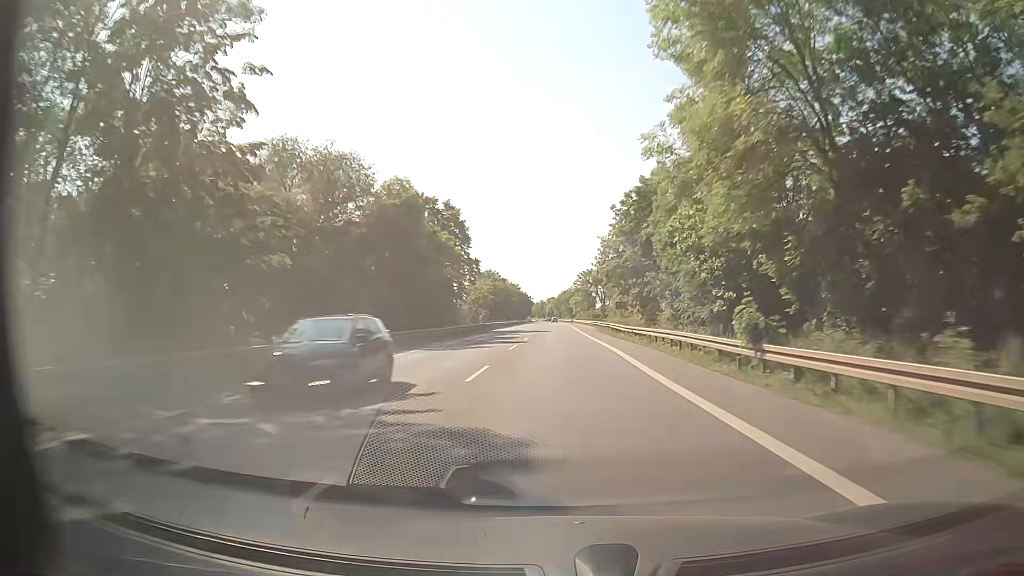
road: secondary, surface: asphalt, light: Day
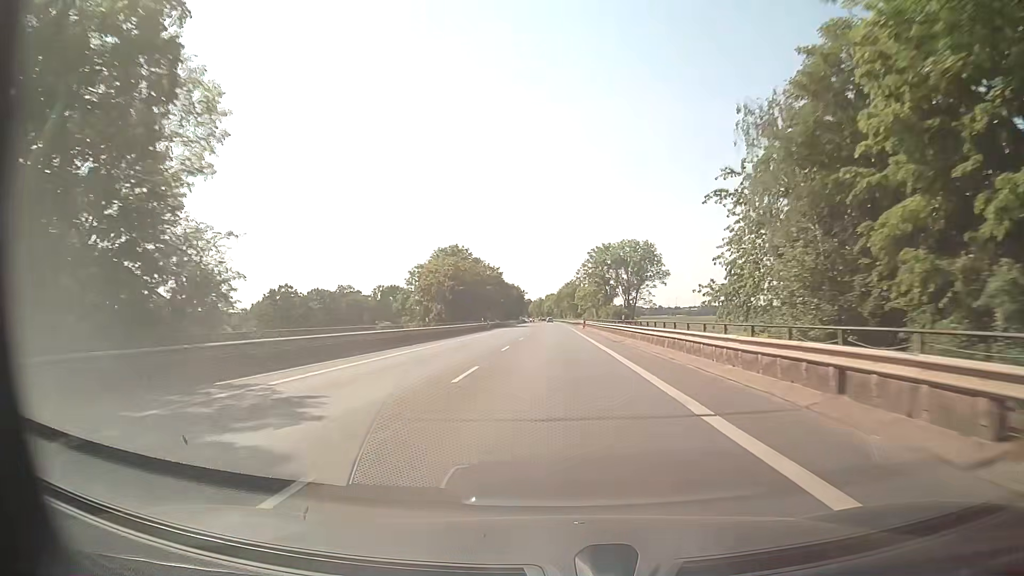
(+0.2, +62.5) m; 0°
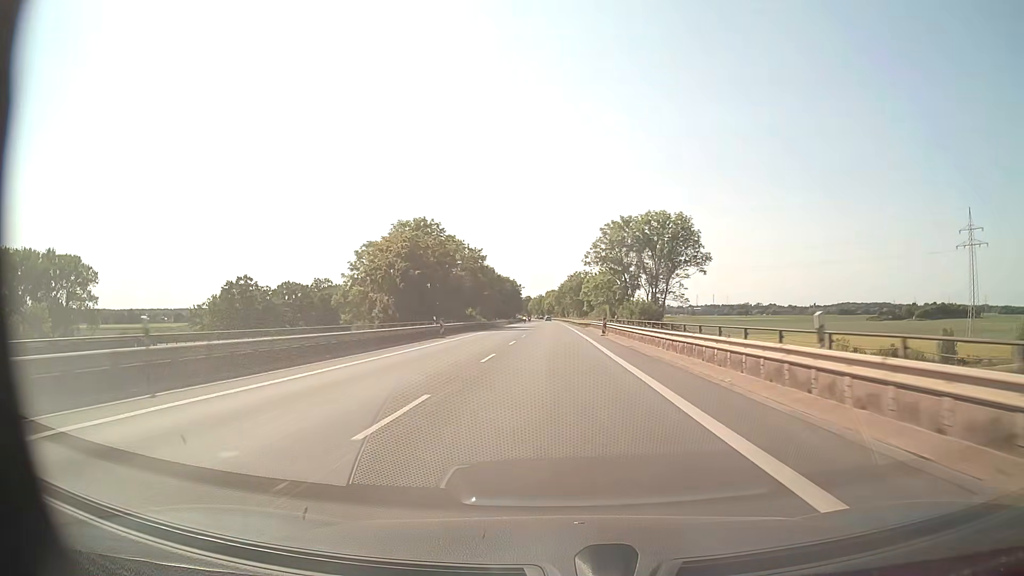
(+0.3, +31.4) m; 0°
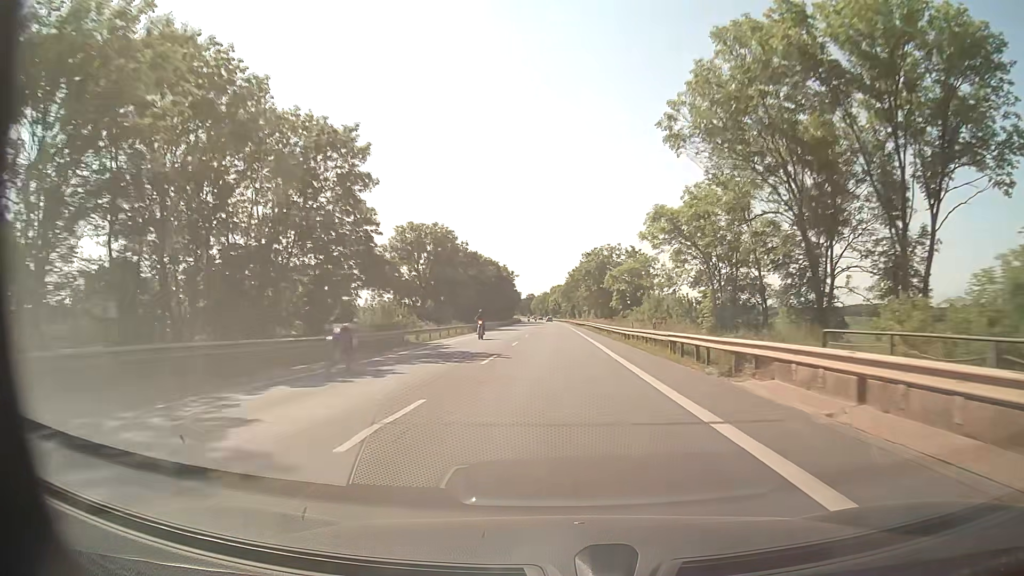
(-0.3, +63.1) m; -1°
